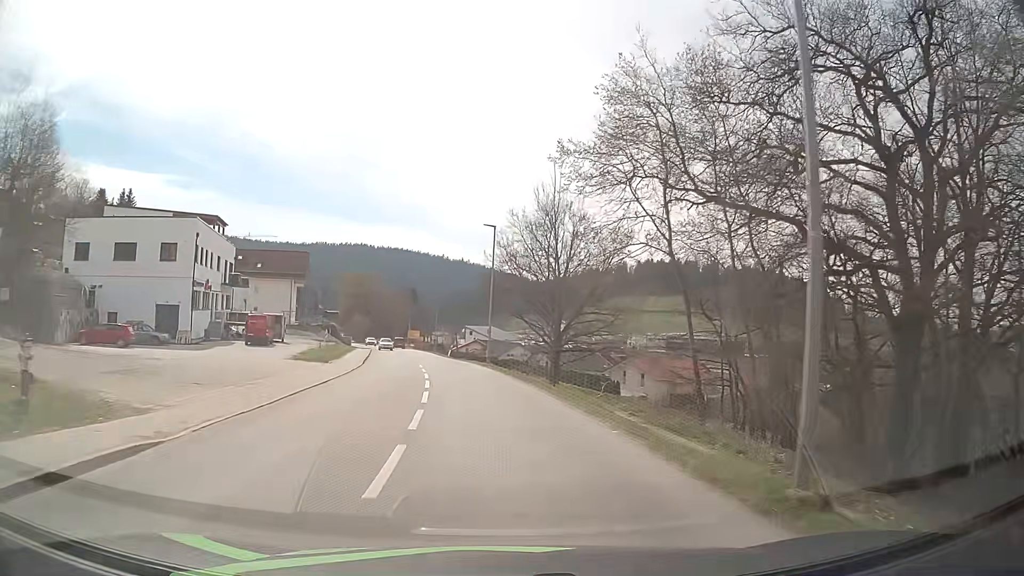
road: tertiary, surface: asphalt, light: Day
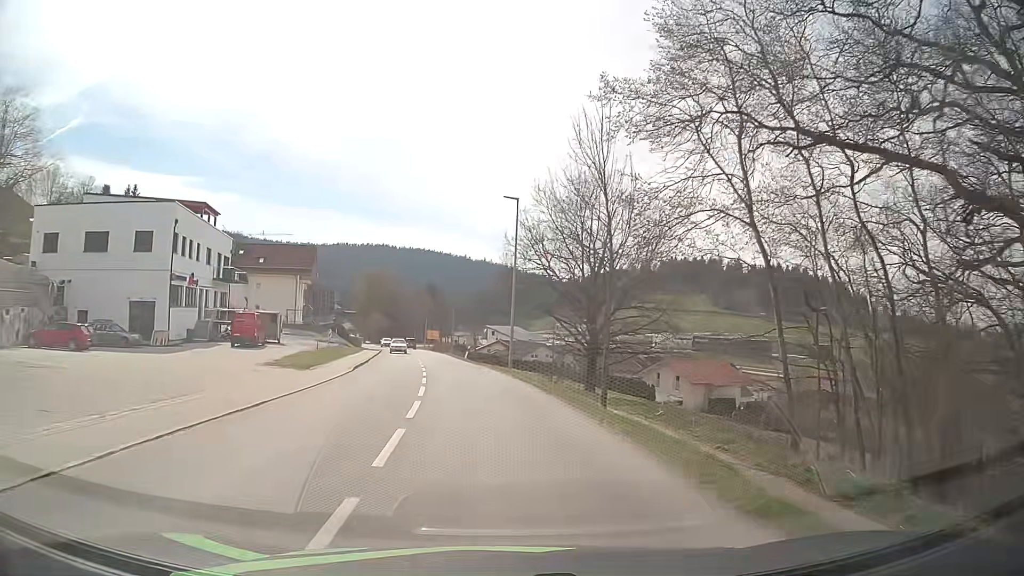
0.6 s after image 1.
(-0.1, +7.6) m; -2°
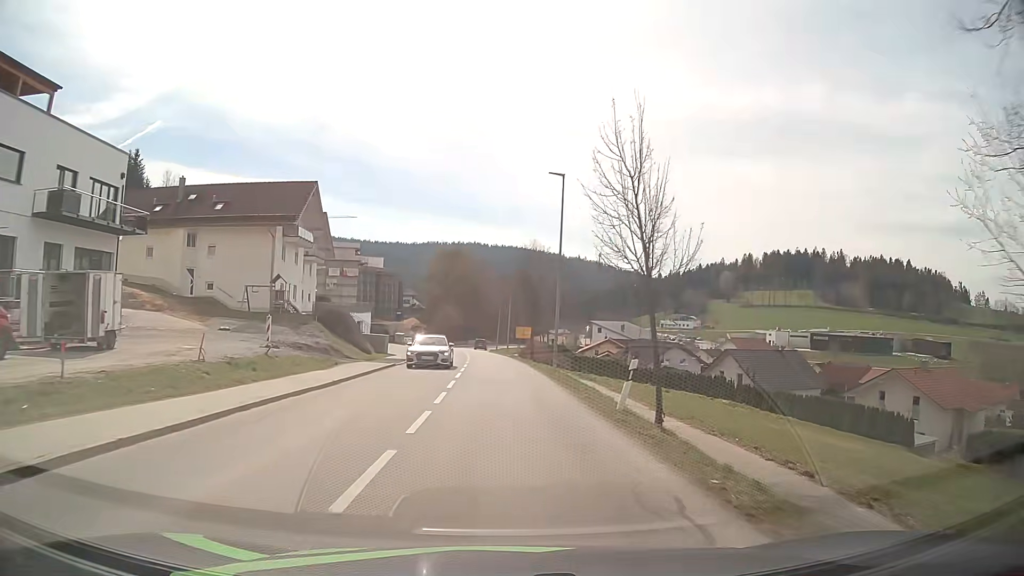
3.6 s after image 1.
(-3.2, +38.2) m; -8°
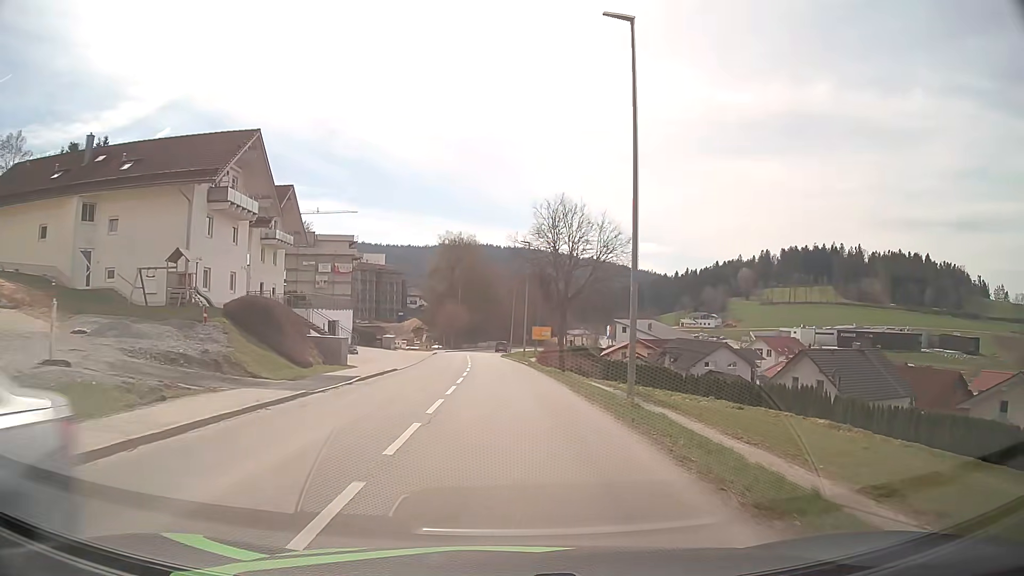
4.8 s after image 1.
(-0.1, +15.5) m; -1°
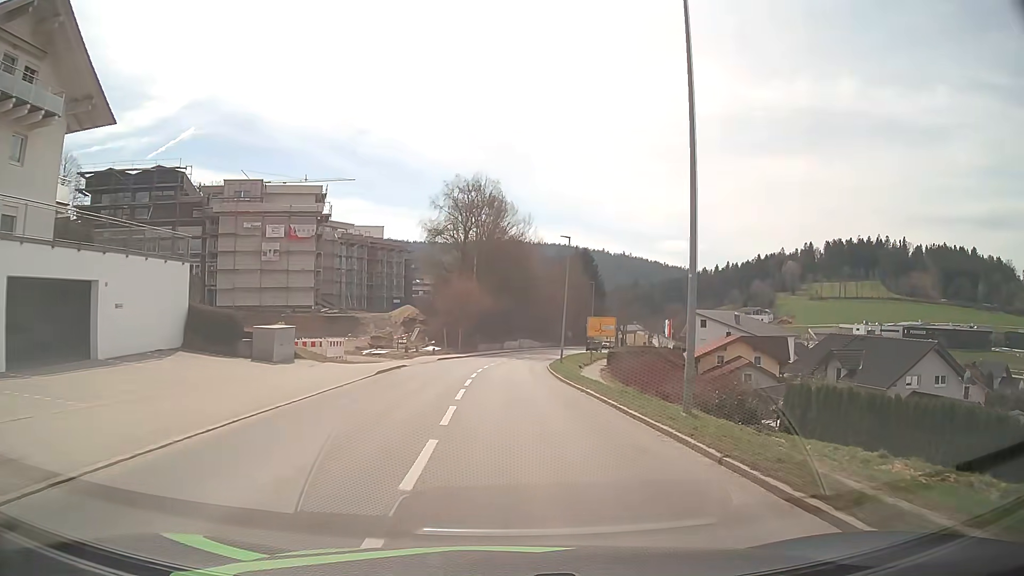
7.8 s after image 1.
(-1.3, +38.0) m; -2°
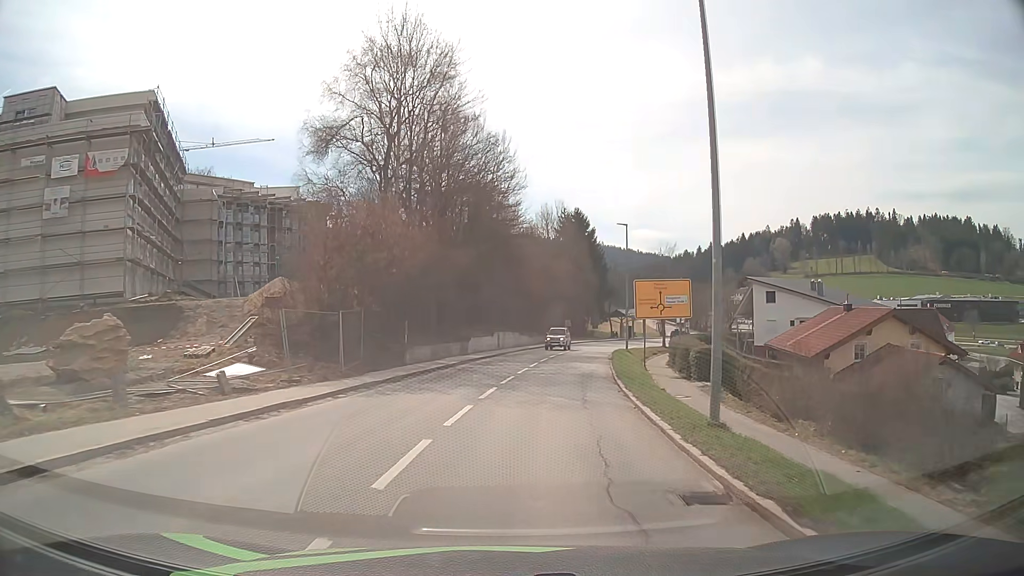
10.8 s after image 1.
(+0.2, +36.2) m; +2°
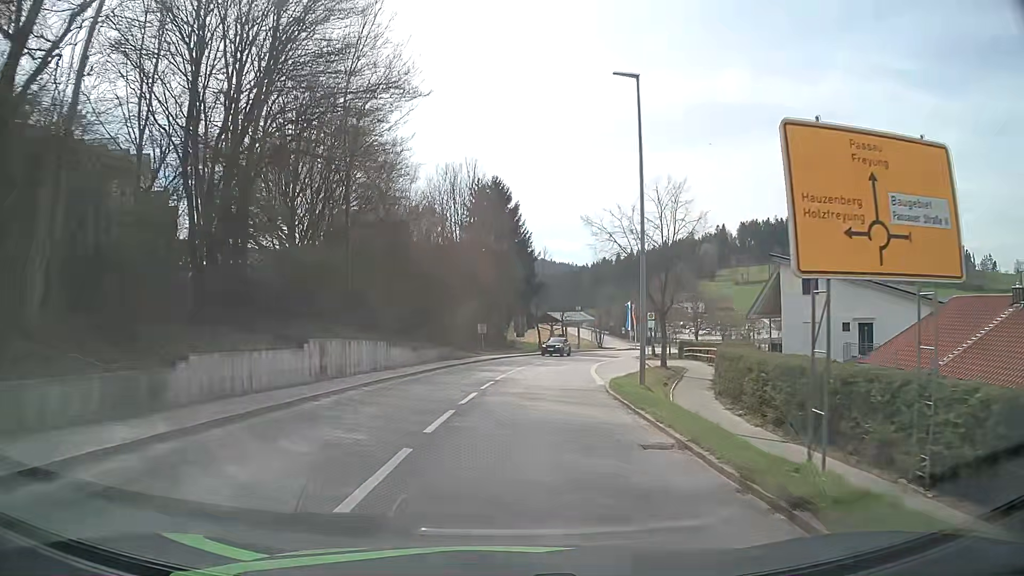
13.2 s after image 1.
(+1.9, +27.7) m; +7°
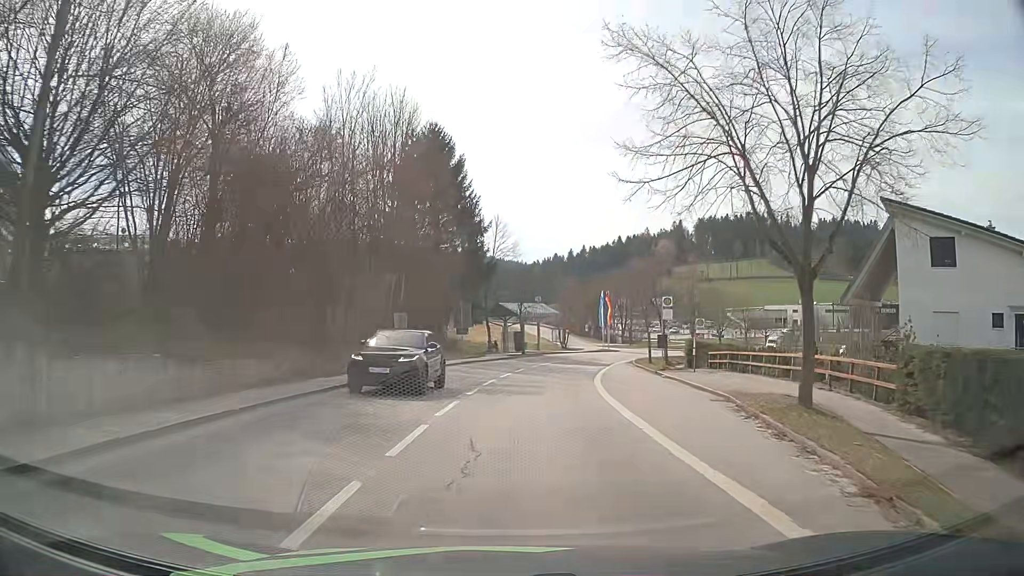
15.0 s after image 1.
(+0.7, +19.9) m; +5°
(0, +10) (+1, +20) (+2, +30) (+4, +40) (+6, +49) (+10, +59) (+14, +68) (+19, +76) (+25, +84) (+32, +92) m
